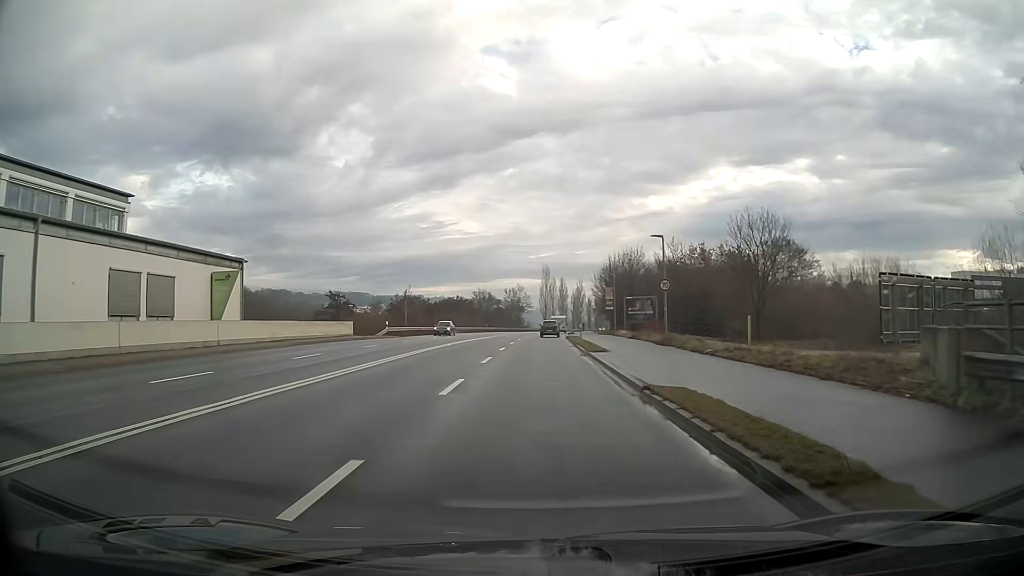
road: primary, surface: asphalt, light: Day
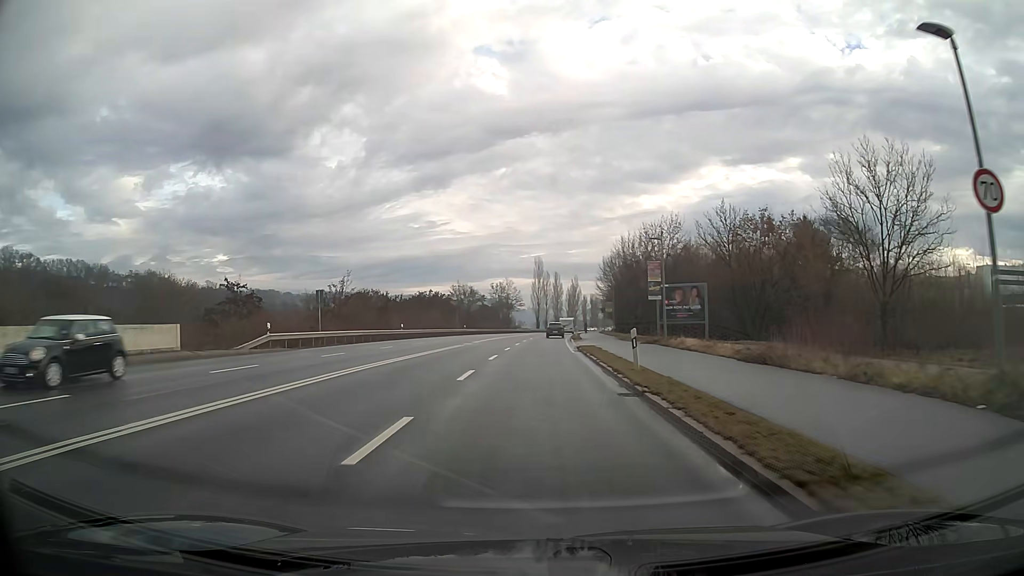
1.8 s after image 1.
(+0.1, +24.0) m; +1°
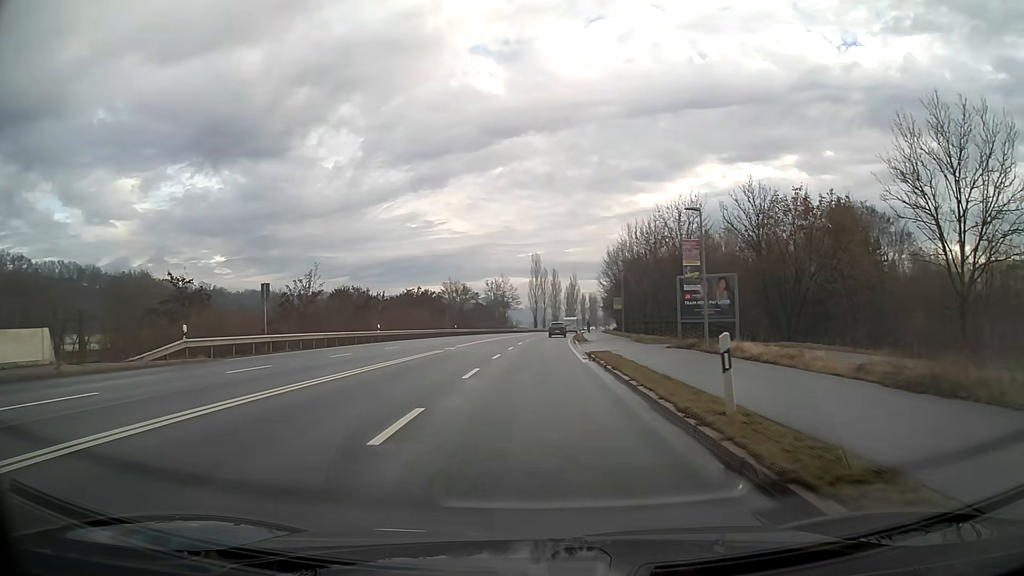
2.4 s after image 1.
(0.0, +8.1) m; 0°
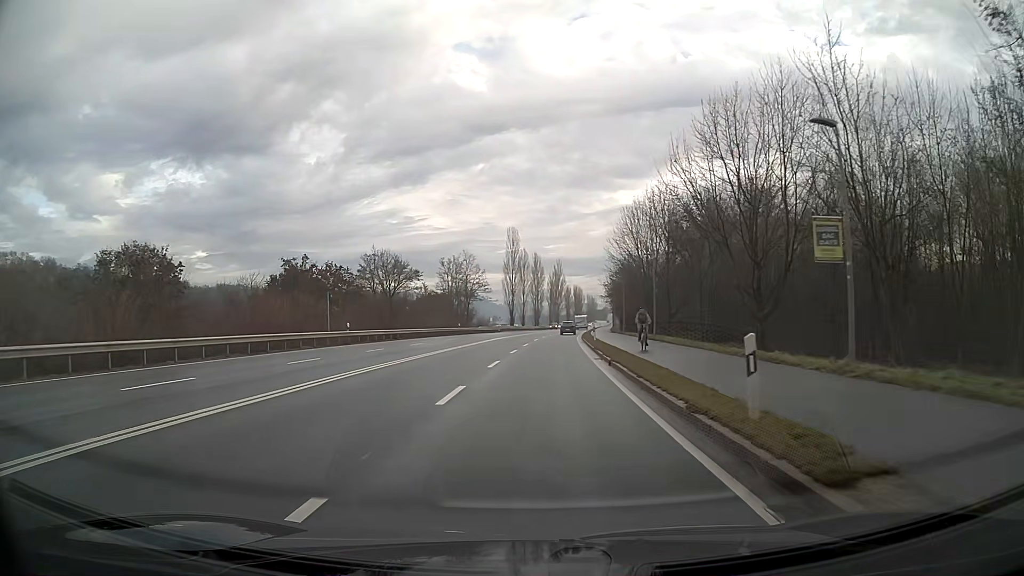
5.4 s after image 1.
(+0.6, +41.3) m; +2°
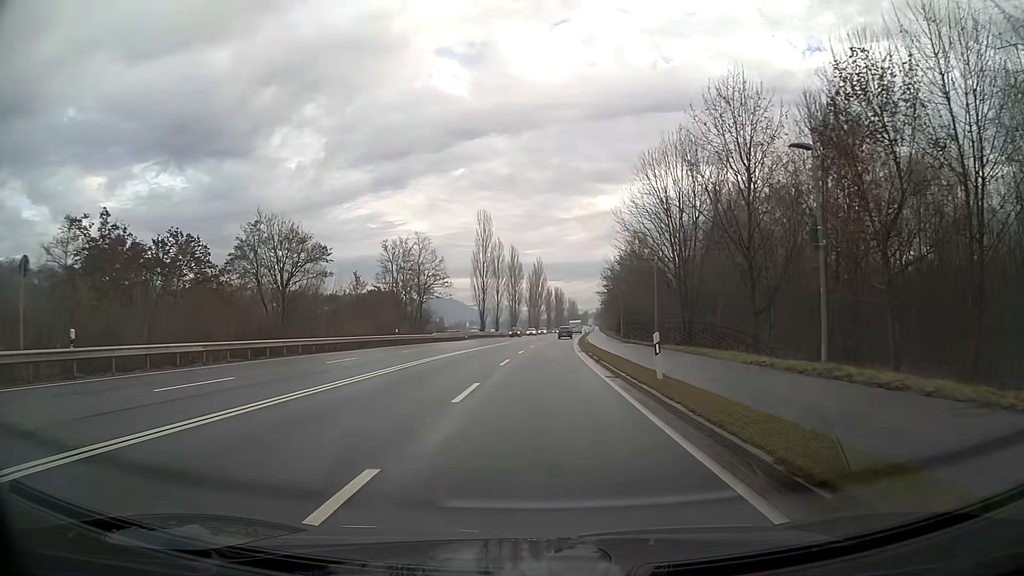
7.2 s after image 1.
(+0.4, +25.8) m; +2°
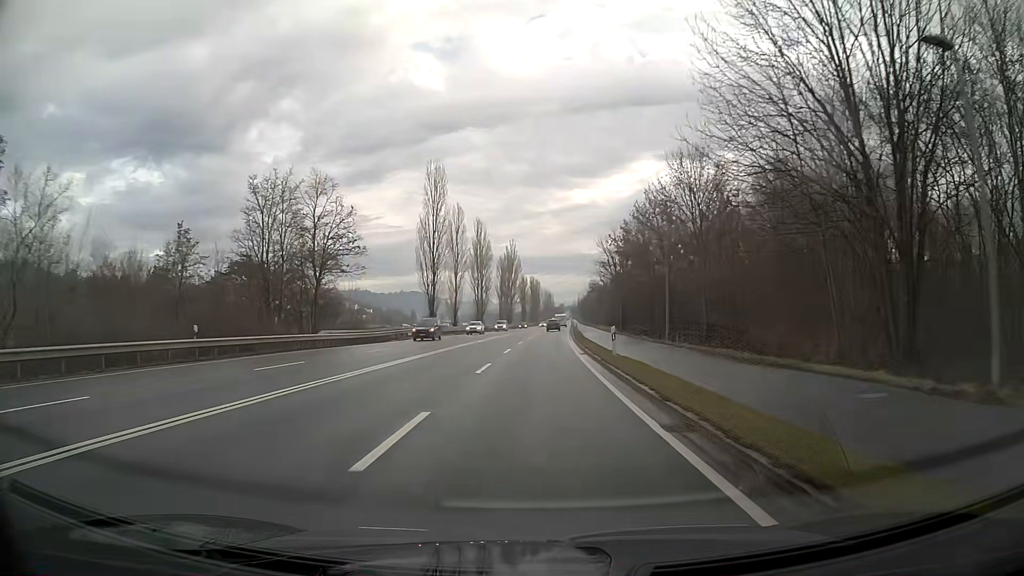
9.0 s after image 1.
(+0.5, +30.5) m; +2°
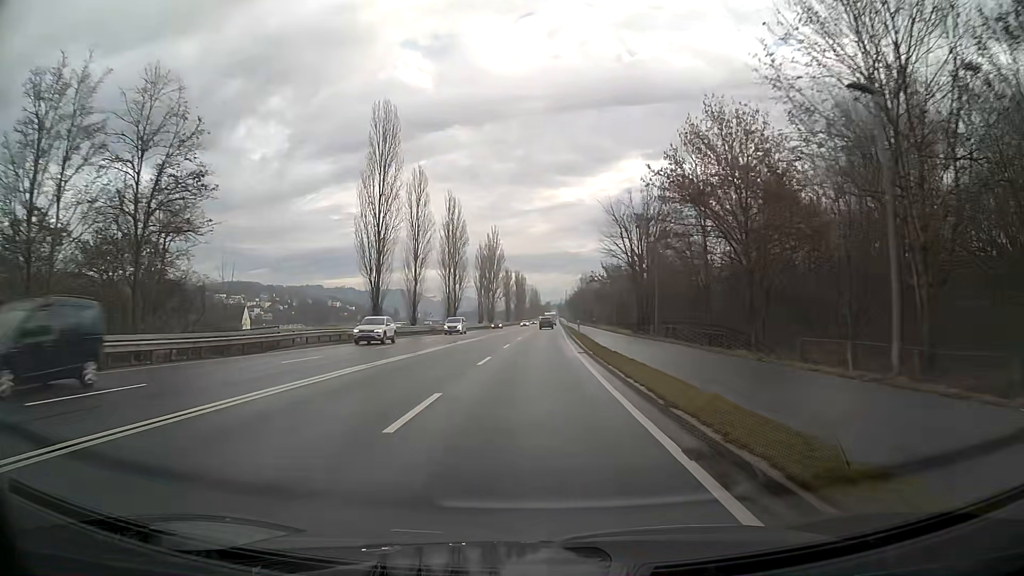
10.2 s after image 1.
(+0.2, +21.8) m; +1°
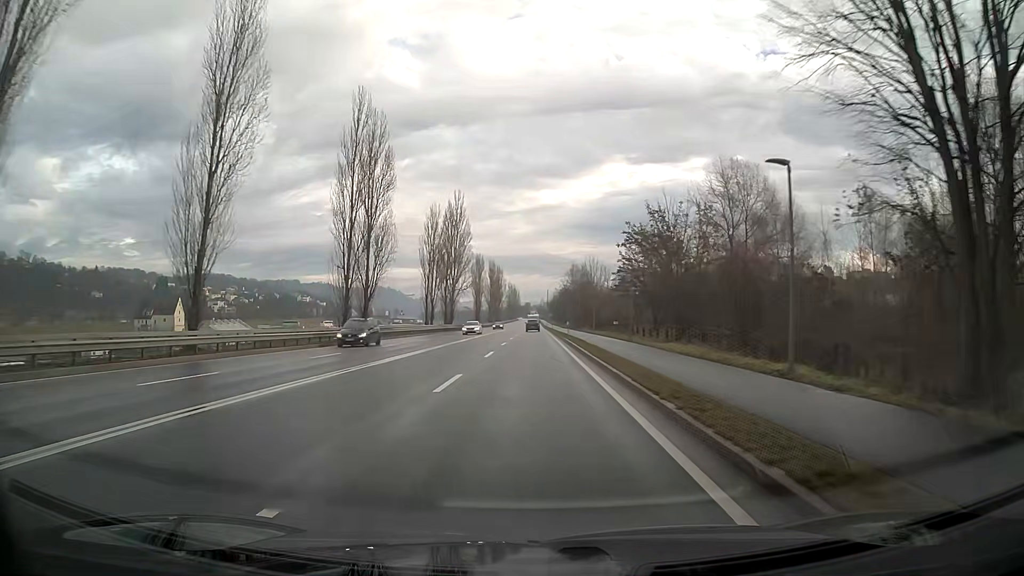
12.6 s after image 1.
(+0.6, +43.7) m; +1°
